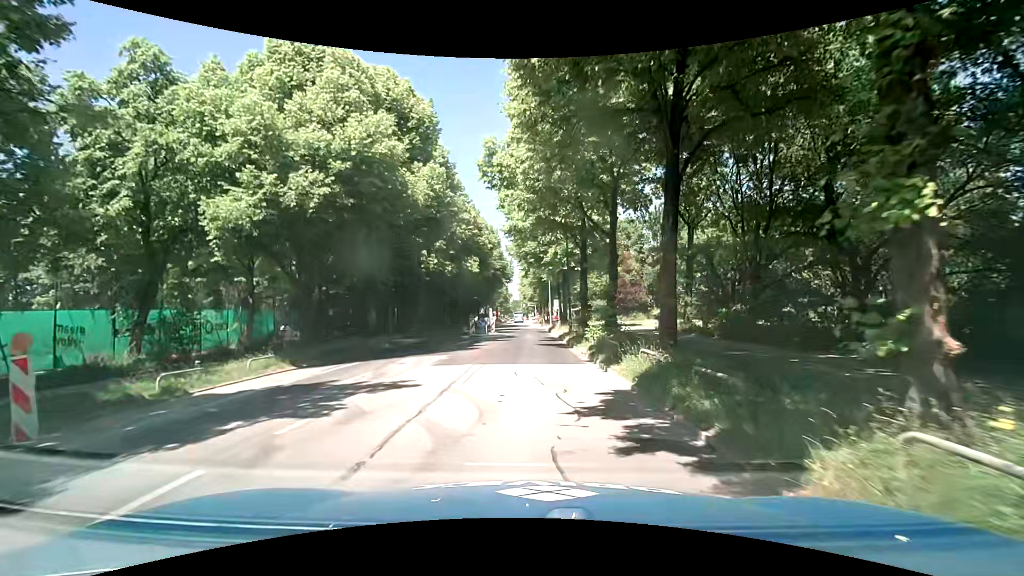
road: secondary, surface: asphalt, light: Day
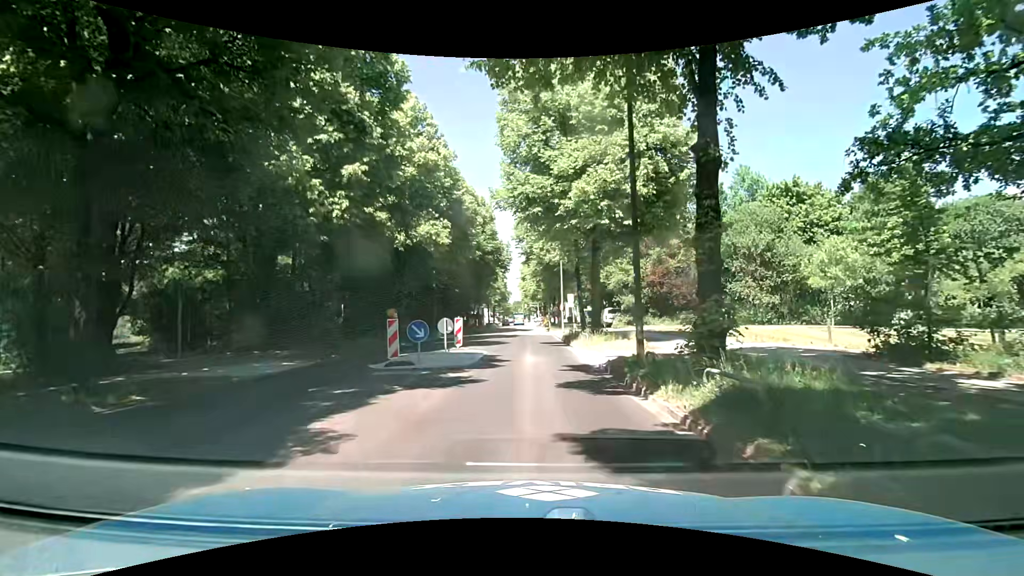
(0.0, +19.3) m; -1°
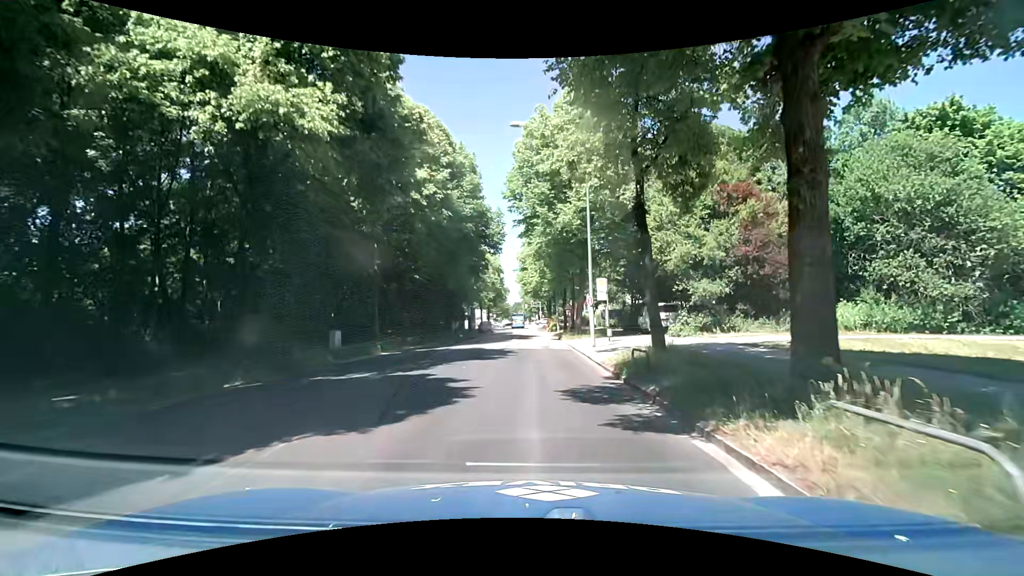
(+0.5, +18.9) m; +1°
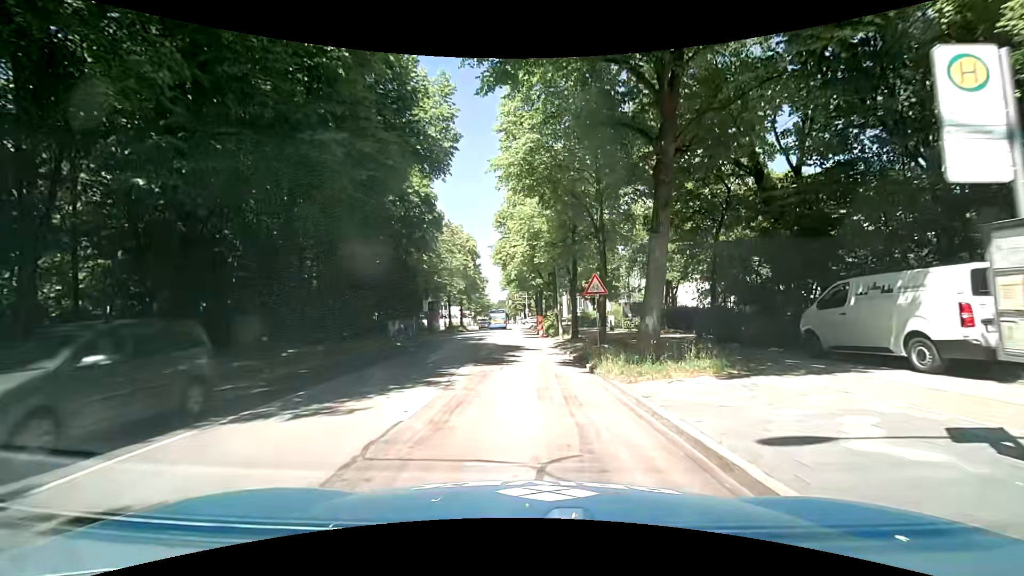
(+0.1, +22.5) m; +1°
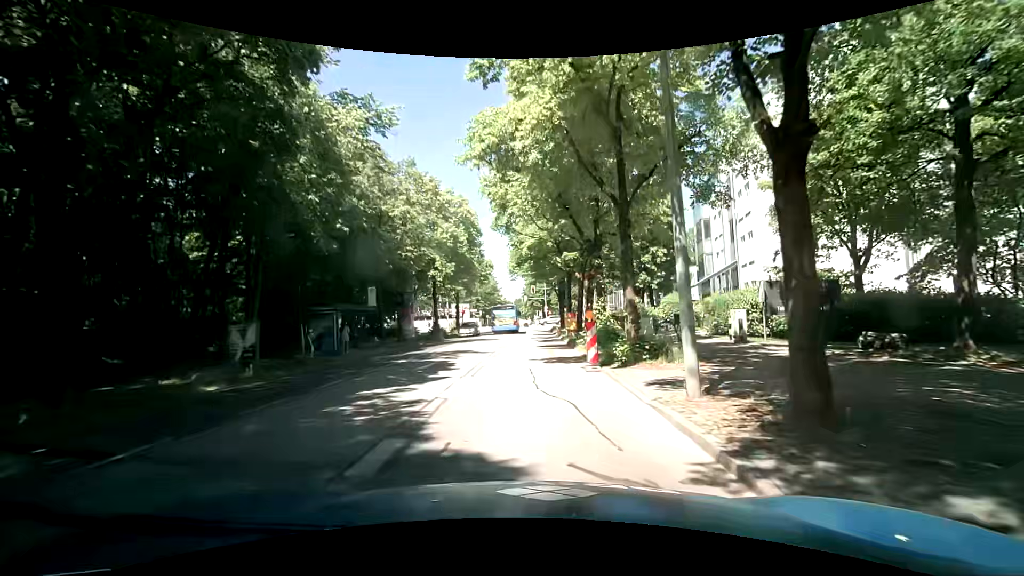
(-0.2, +22.1) m; -1°
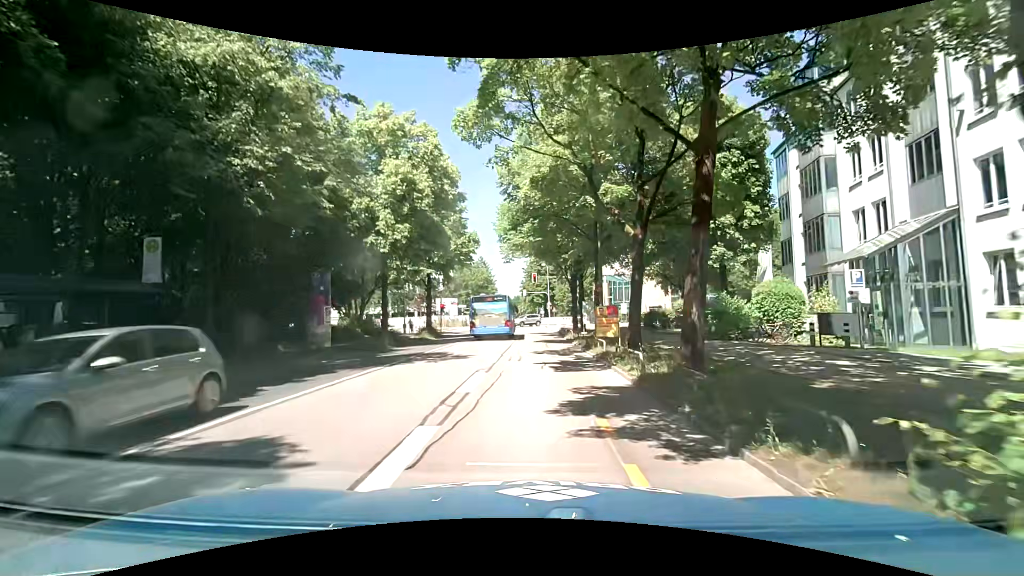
(-0.3, +17.4) m; 0°
